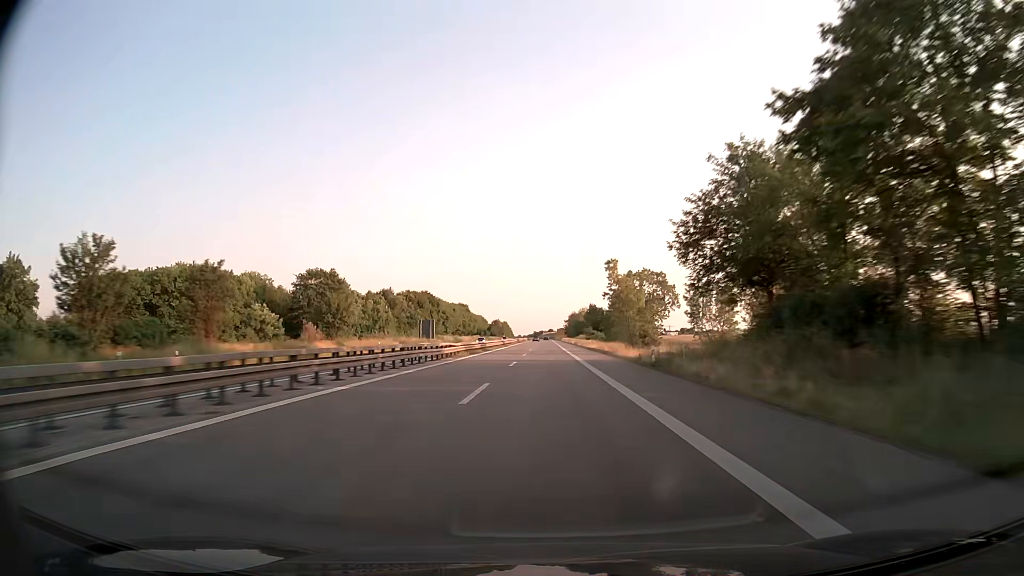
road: trunk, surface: asphalt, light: Day
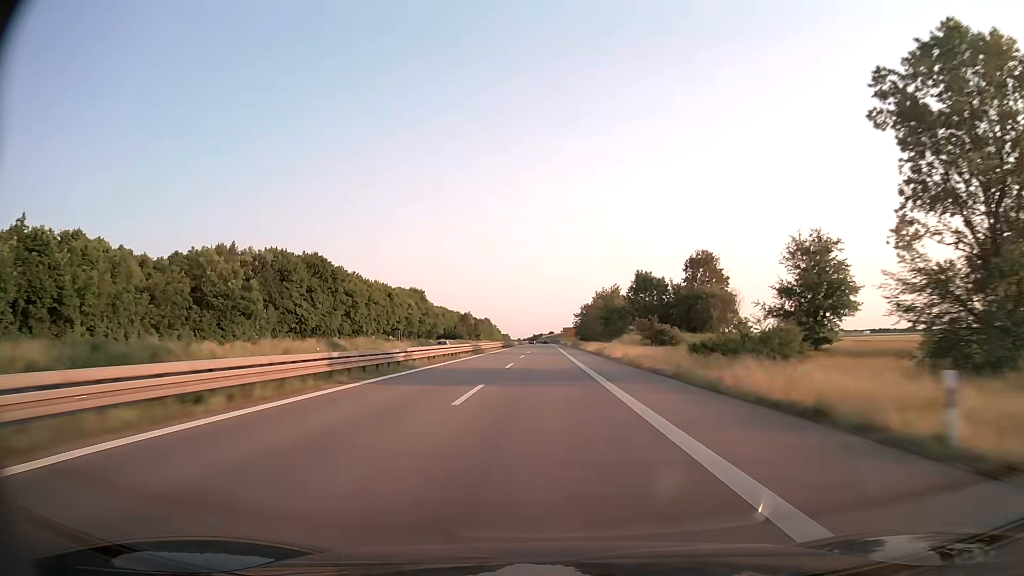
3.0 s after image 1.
(+0.1, +125.8) m; 0°
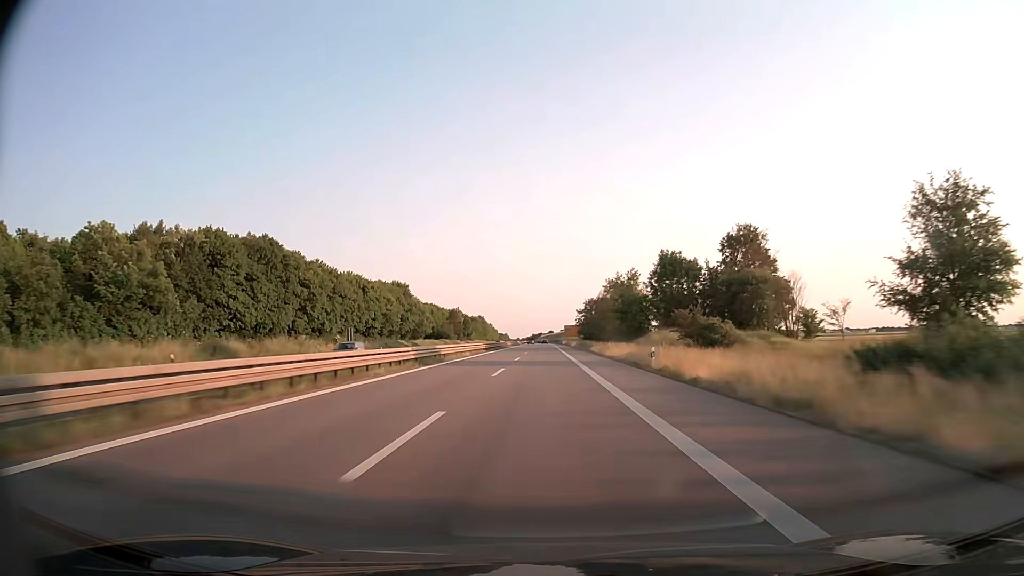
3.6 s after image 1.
(0.0, +25.3) m; 0°
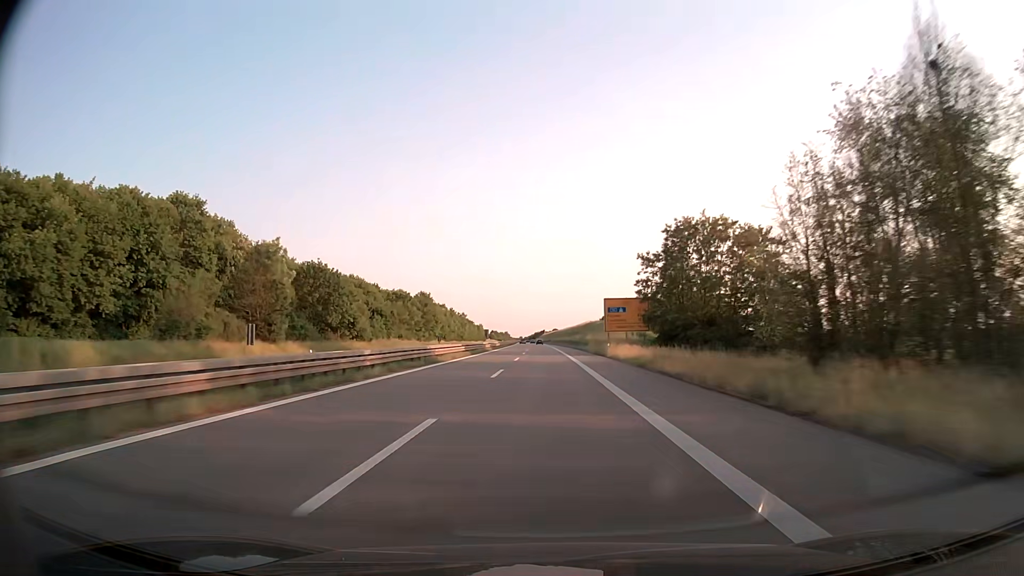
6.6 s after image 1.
(-0.2, +127.0) m; 0°
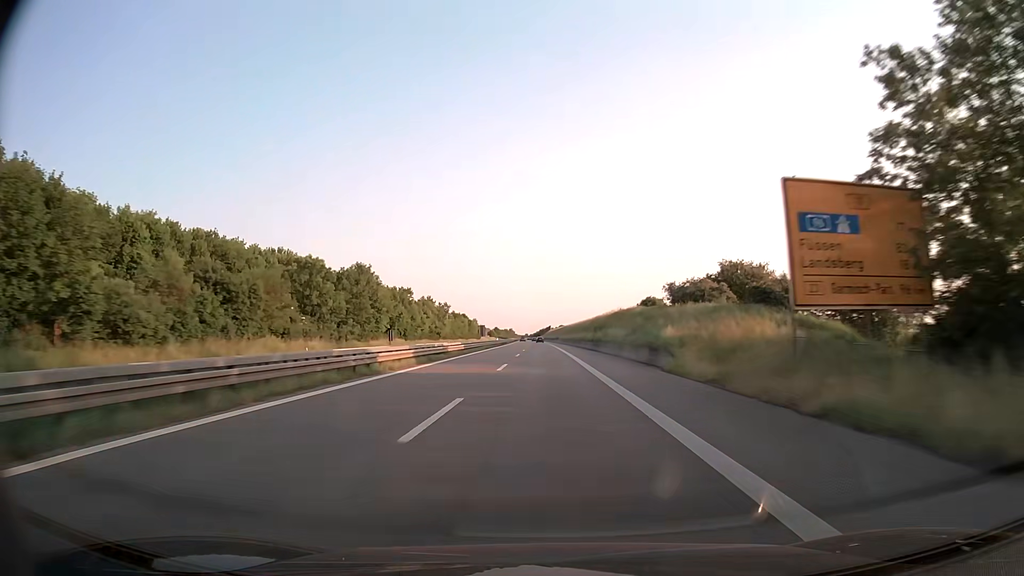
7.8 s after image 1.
(-0.2, +50.4) m; 0°
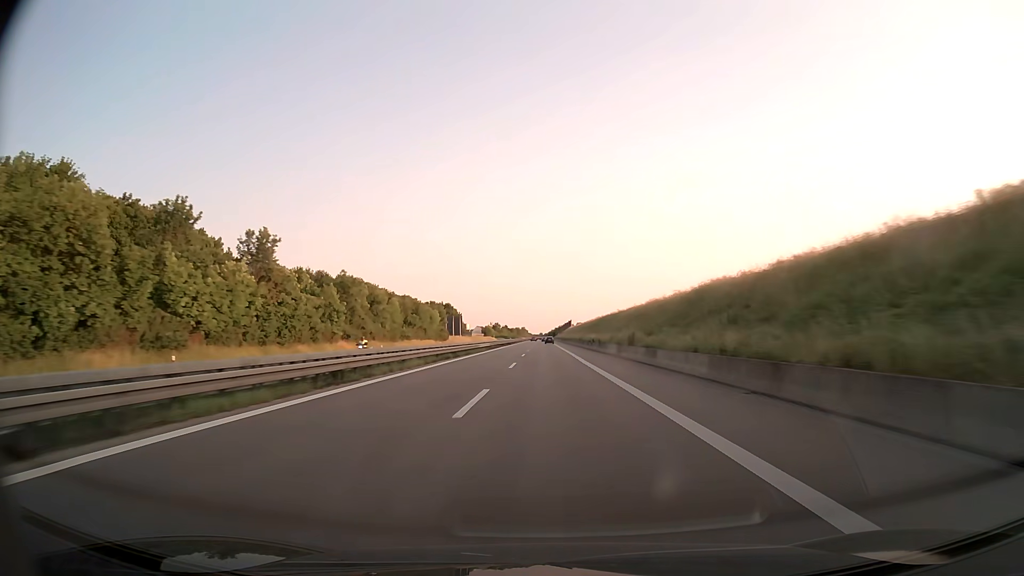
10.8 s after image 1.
(-1.8, +122.8) m; -1°
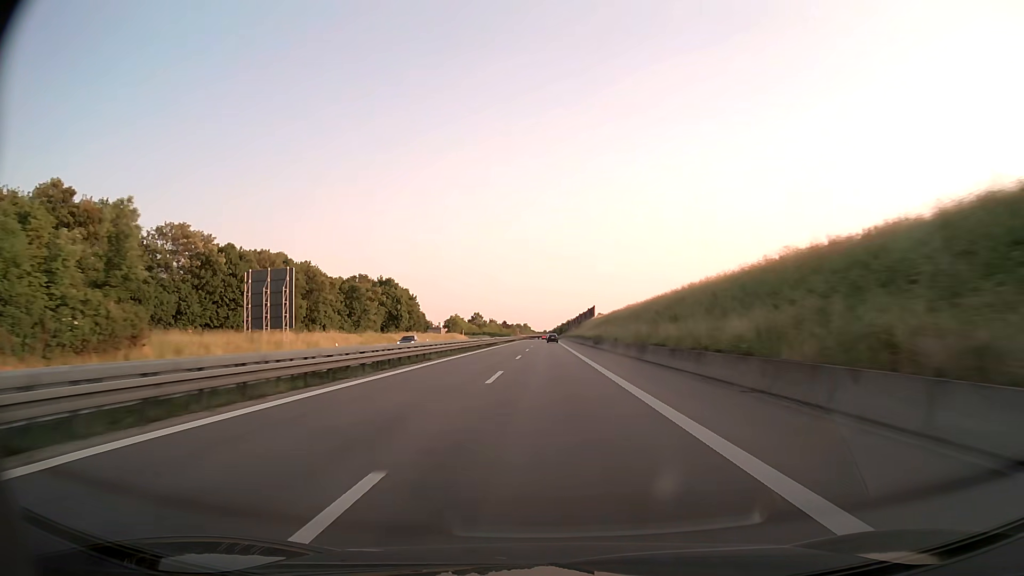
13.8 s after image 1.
(-0.6, +118.1) m; 0°
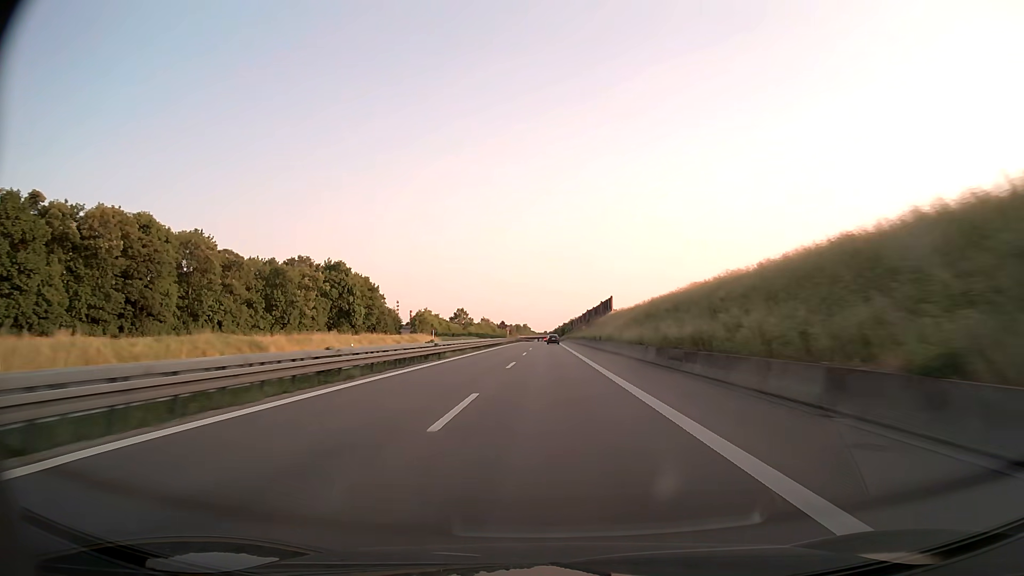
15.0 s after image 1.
(0.0, +44.7) m; 0°
(0, +10) (0, +20) (0, +30) (0, +40) (0, +50) (0, +60) (0, +70) (0, +80) (0, +90) (0, +100) m
